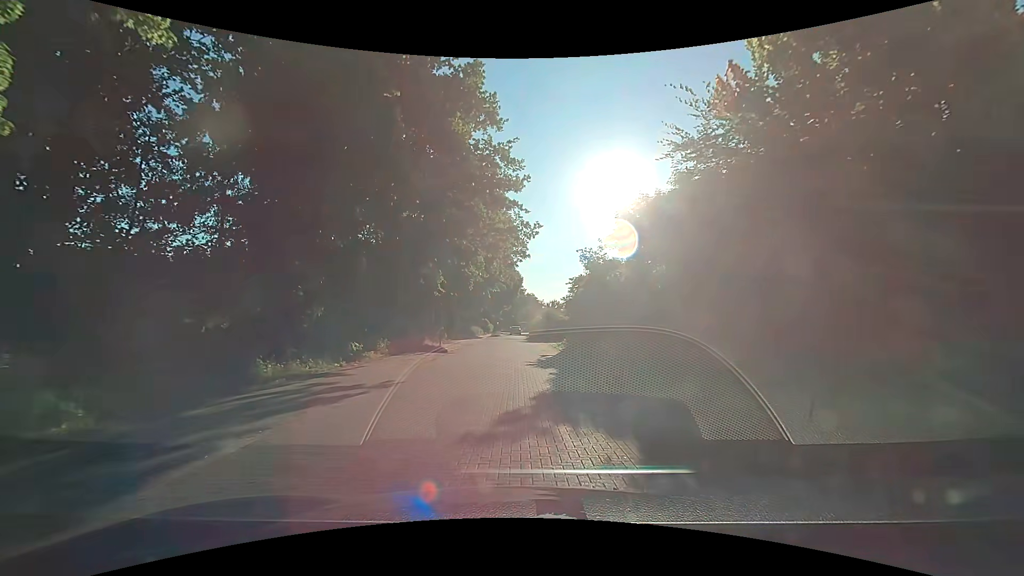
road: residential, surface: paving_stones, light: Day
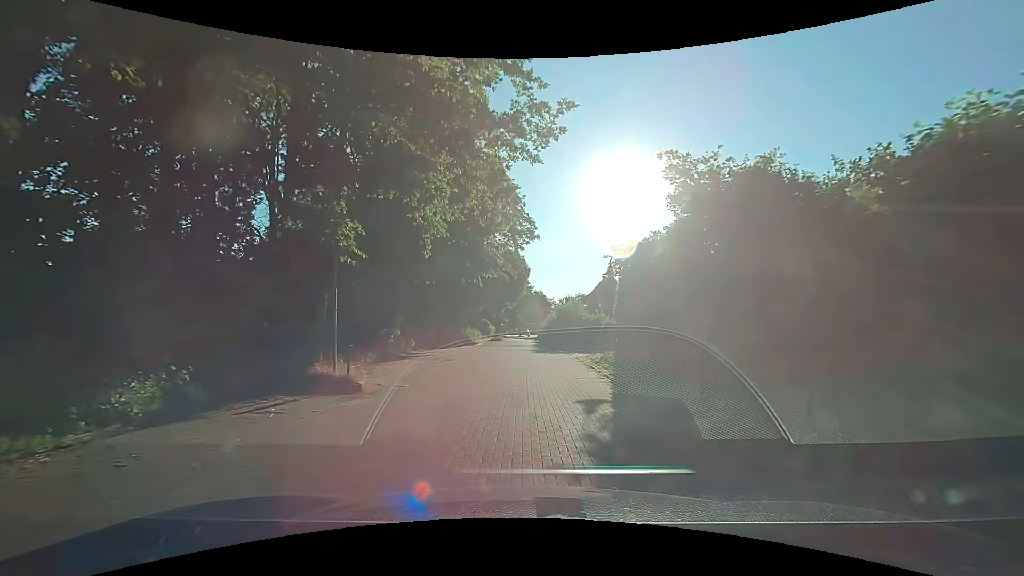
(-0.1, +13.8) m; -1°
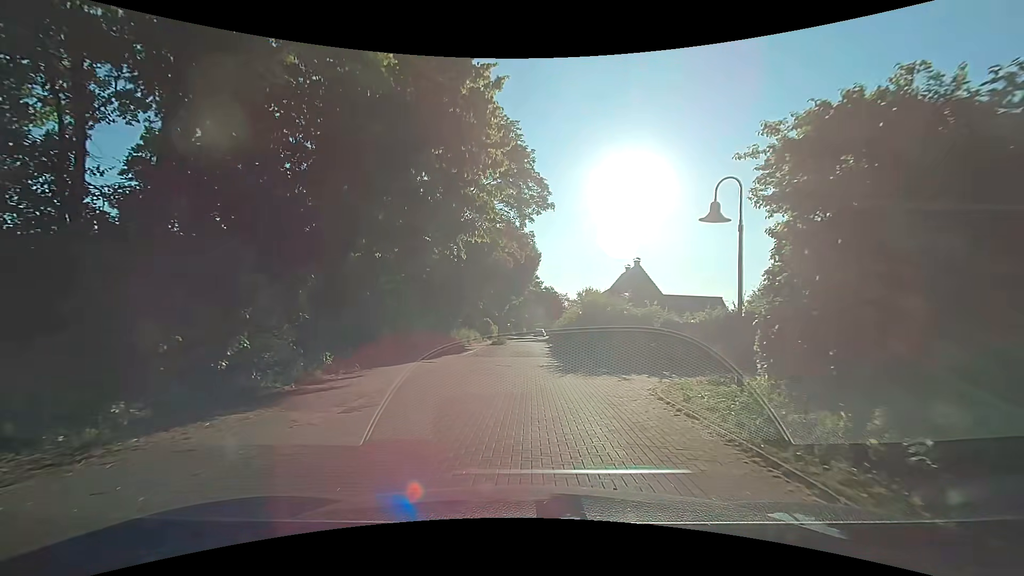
(+0.2, +11.8) m; 0°
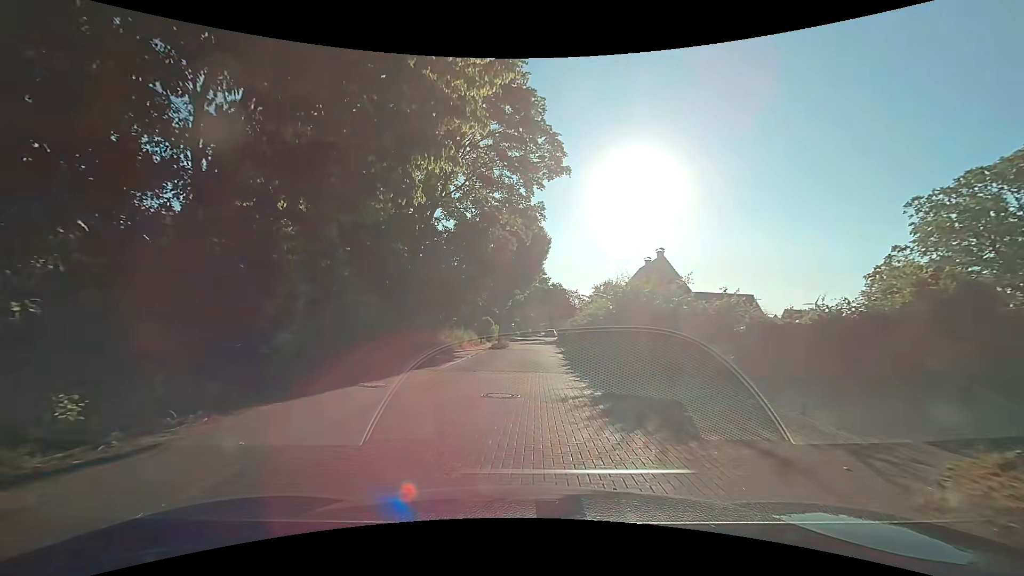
(0.0, +7.8) m; 0°
